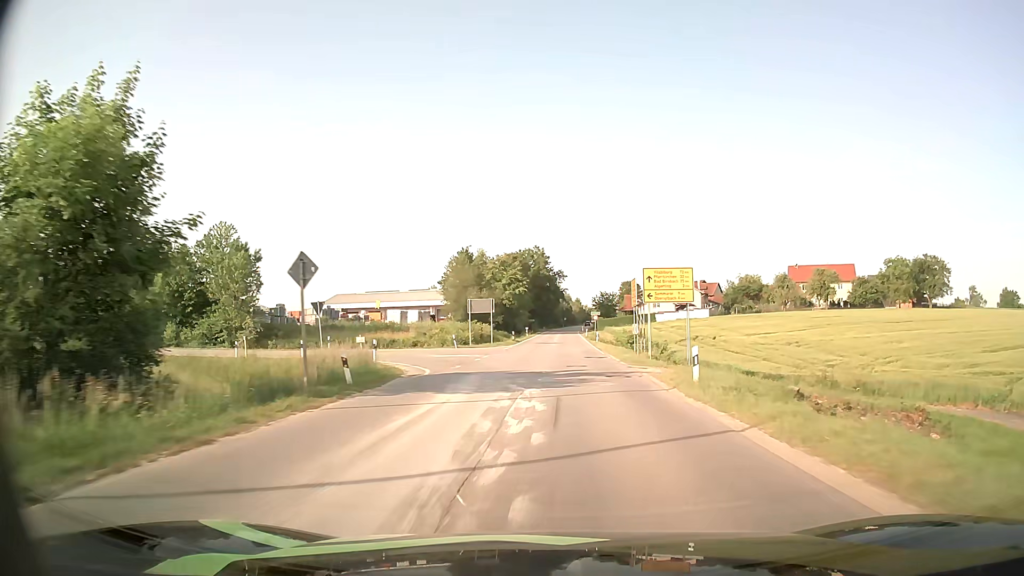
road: secondary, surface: asphalt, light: Day
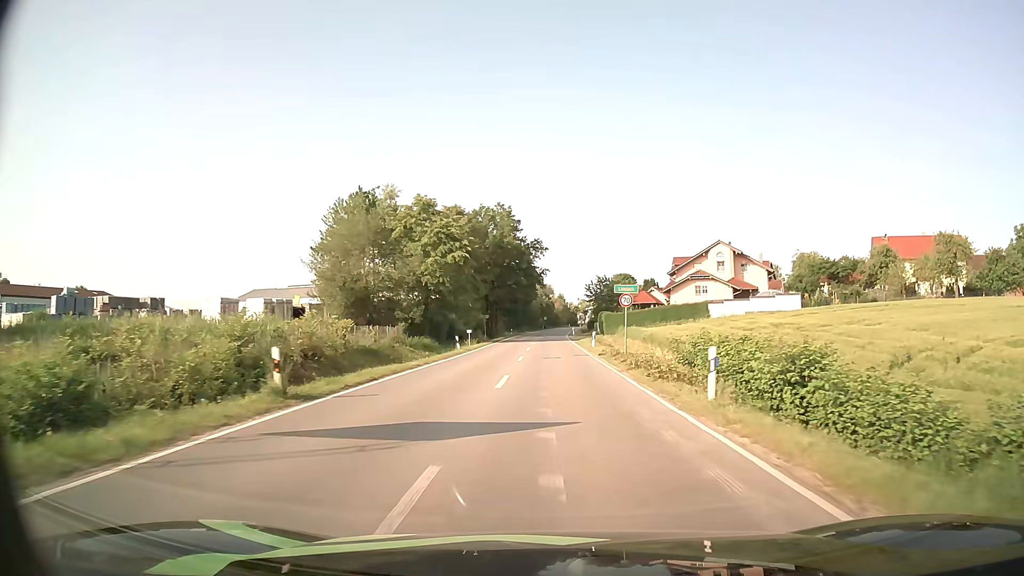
(+1.3, +51.7) m; +2°
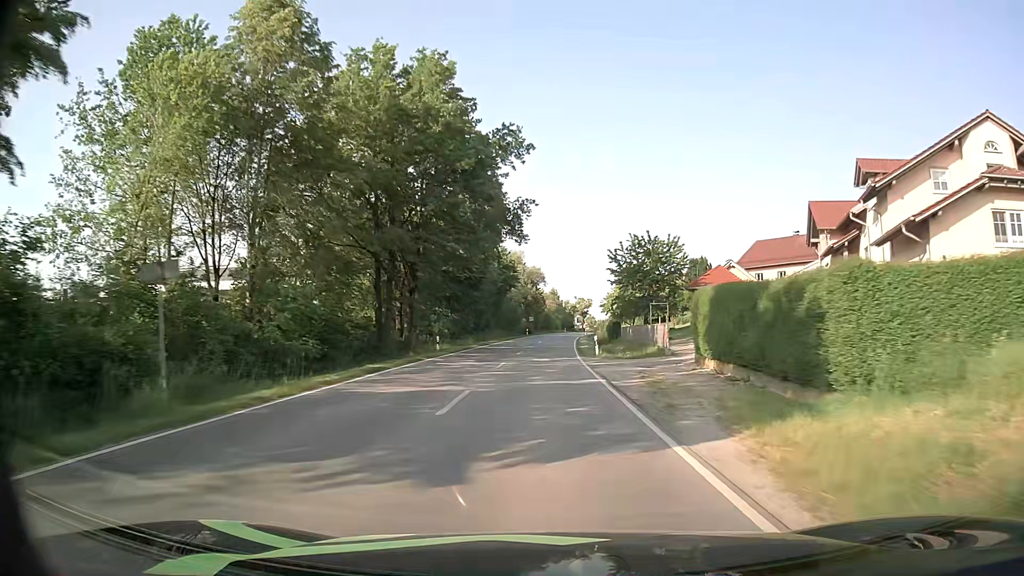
(+0.2, +52.6) m; +1°
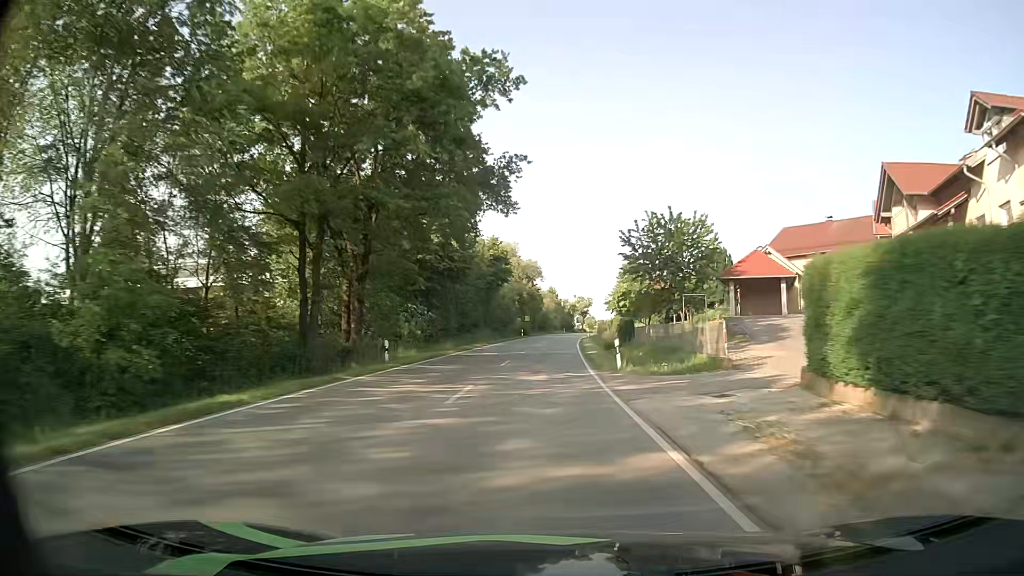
(0.0, +10.6) m; 0°
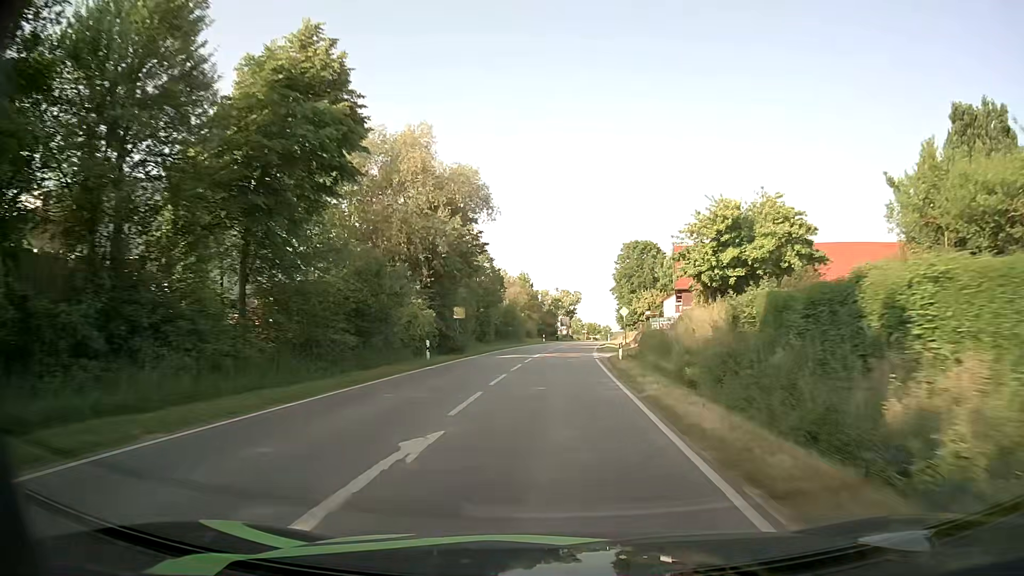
(+0.6, +53.6) m; +2°
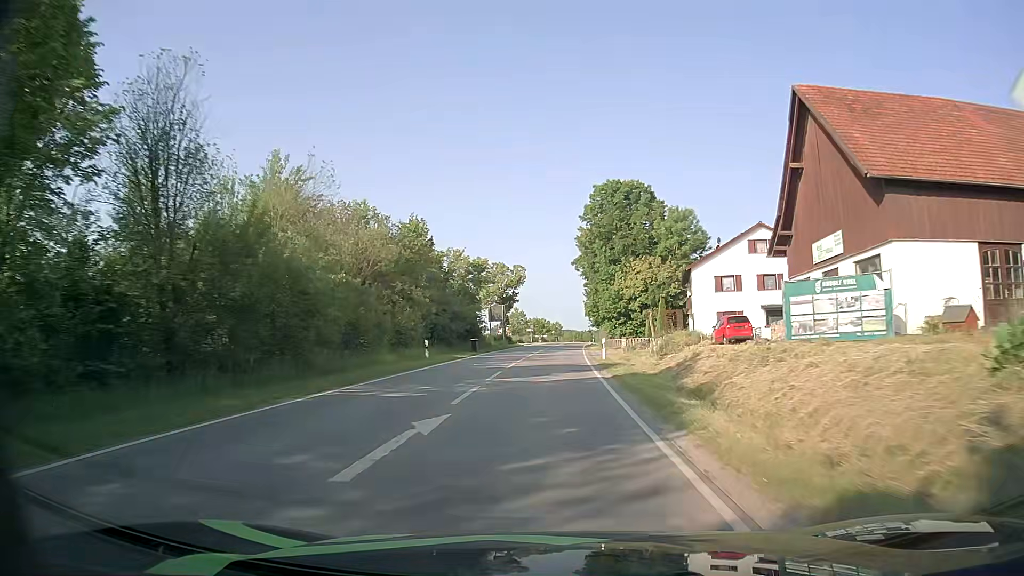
(+2.1, +52.0) m; +5°
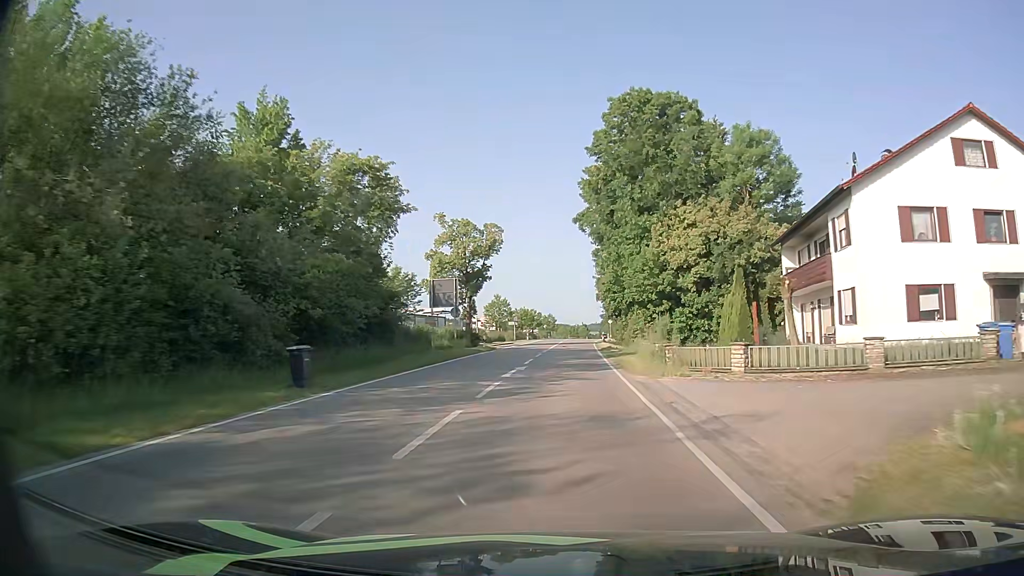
(+0.2, +29.6) m; 0°
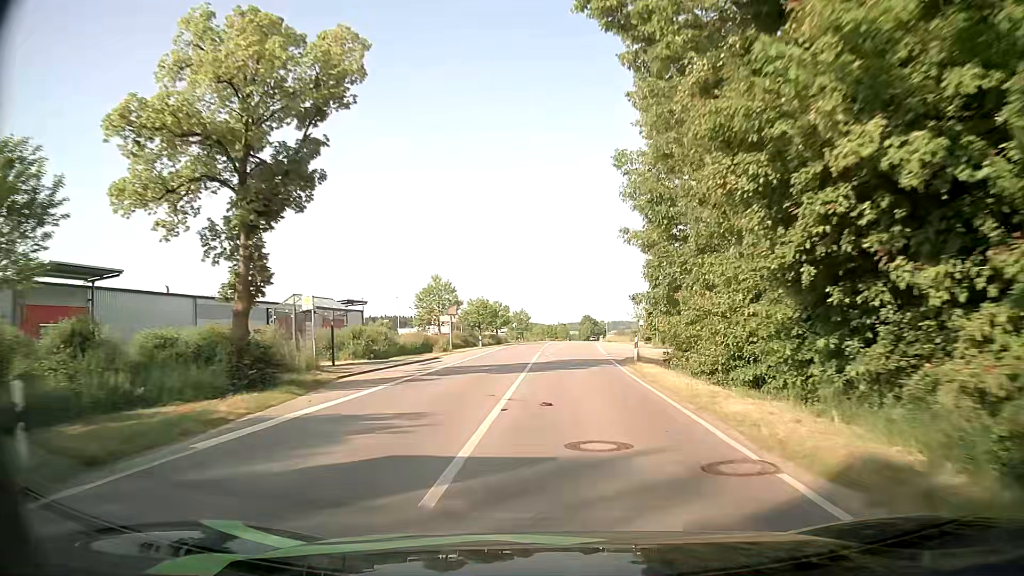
(+0.8, +37.8) m; +2°
(0, +10) (0, +20) (+1, +30) (+1, +40) (+2, +50) (+2, +60) (+3, +70) (+4, +80) (+4, +90) (+5, +100) m
